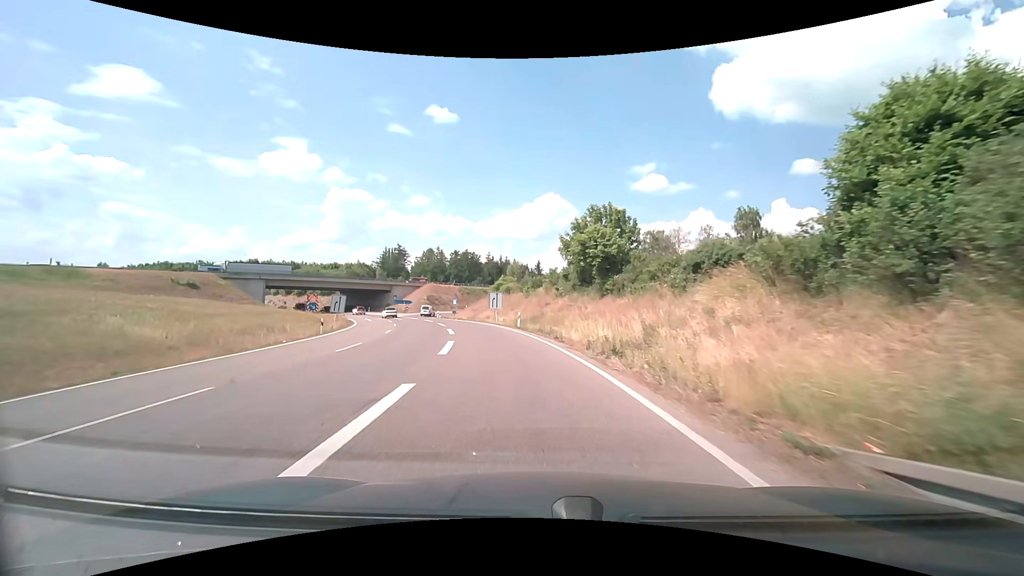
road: trunk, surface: asphalt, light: Day
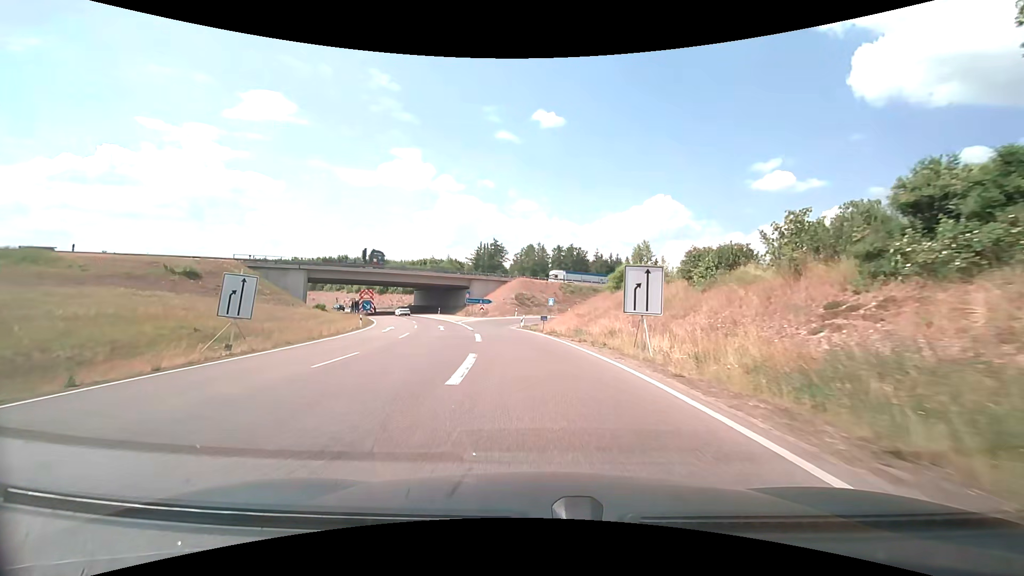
(-3.6, +30.2) m; -12°
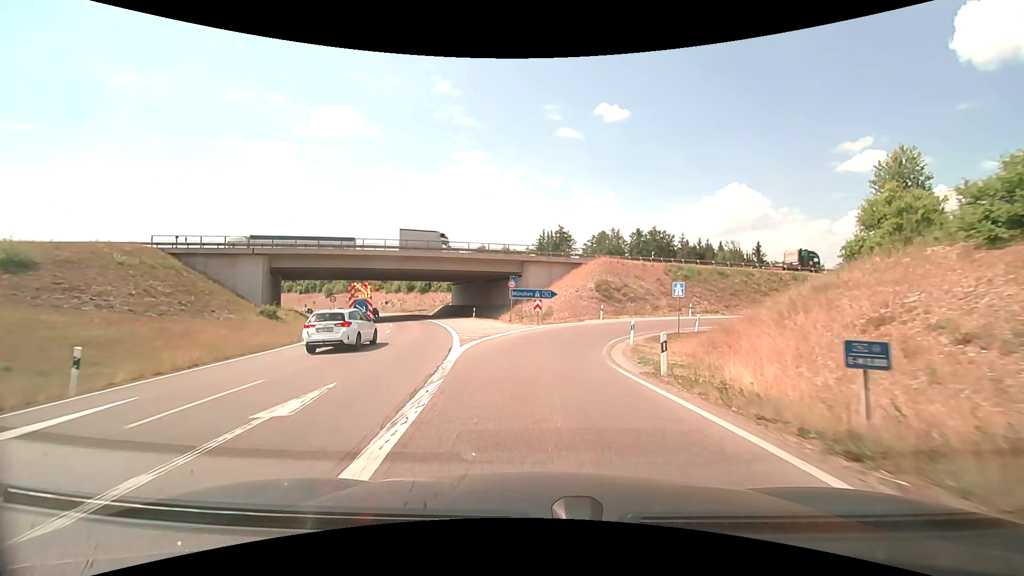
(-2.3, +30.5) m; -7°
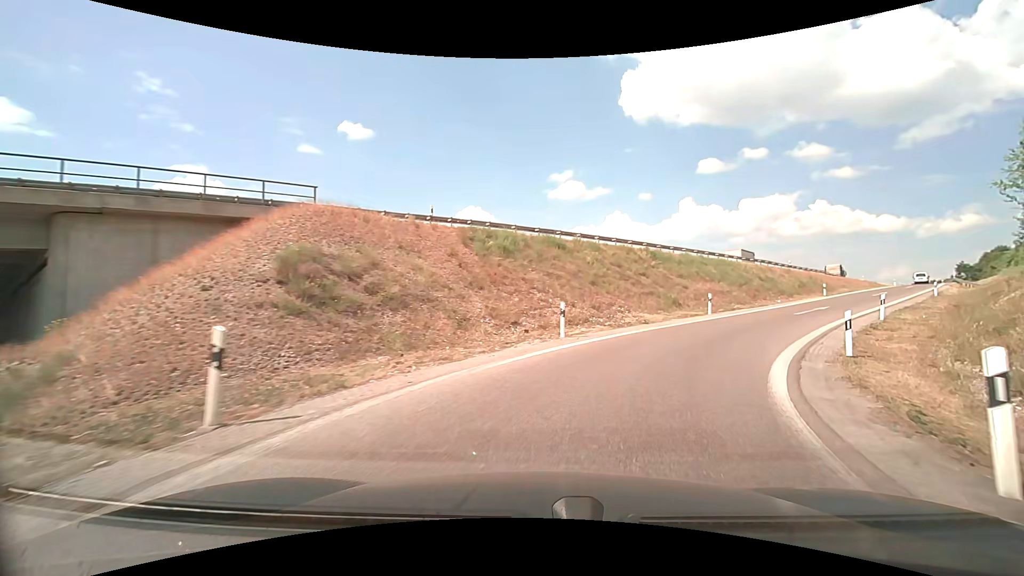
(+4.2, +32.9) m; +26°
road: motorway_link
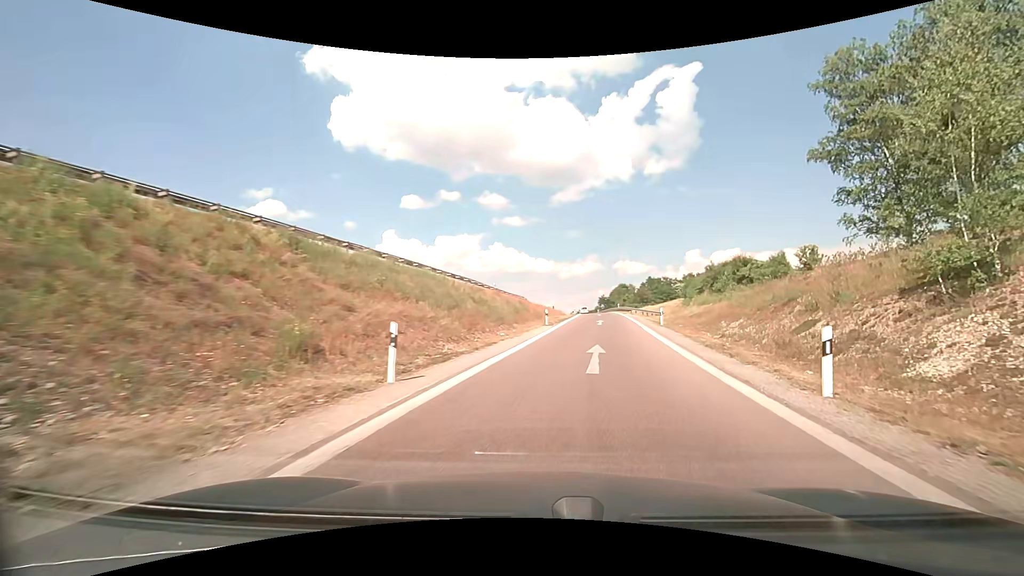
(+5.5, +18.2) m; +34°
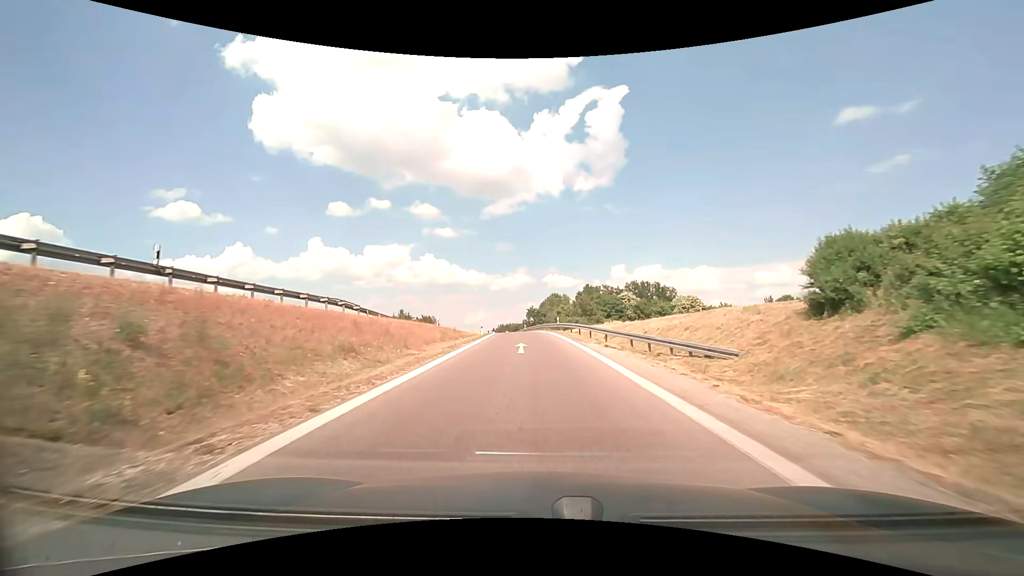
(+5.1, +37.0) m; +9°
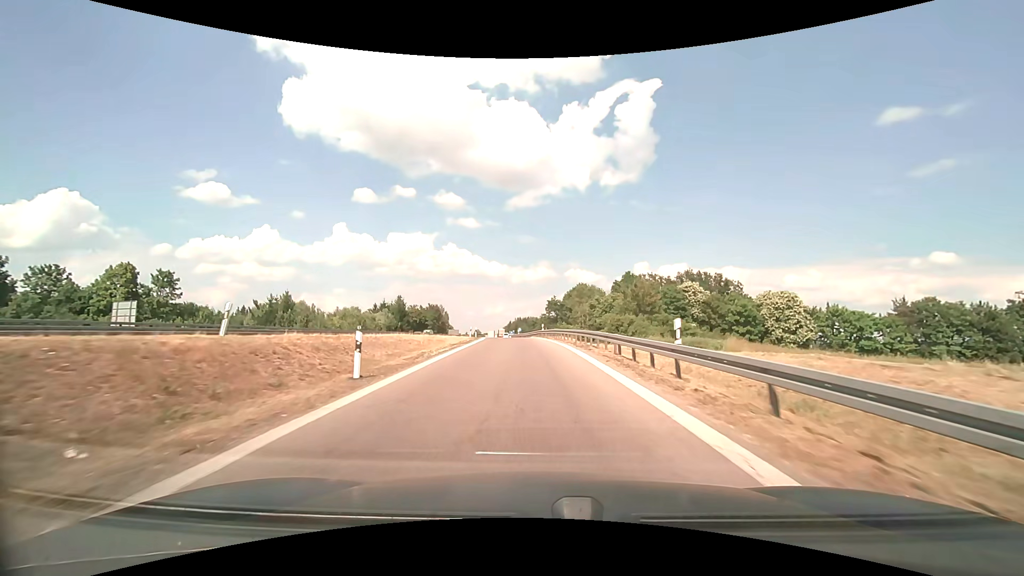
(-0.8, +35.5) m; -3°
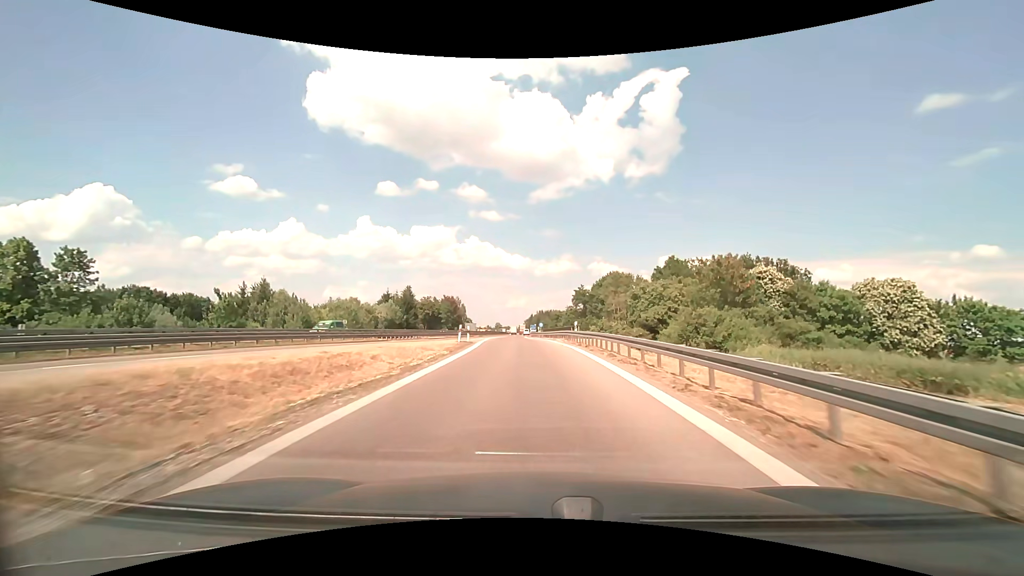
(-0.4, +19.0) m; -2°
(0, +10) (0, +20) (-1, +30) (-2, +40) (-2, +50) (-3, +60) (-3, +70) (-4, +80) (-4, +90) (-3, +100) m
